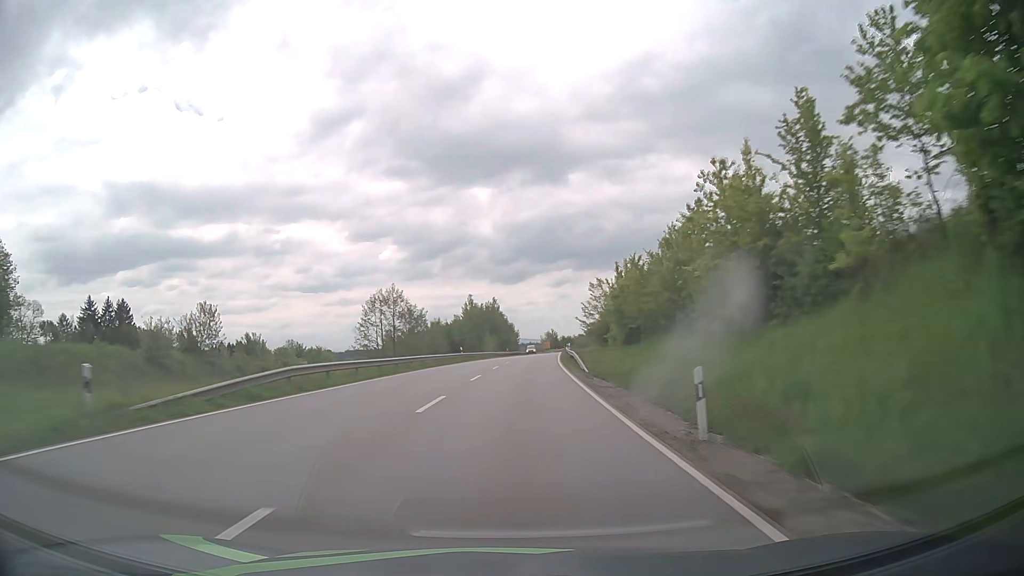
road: primary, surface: asphalt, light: Day
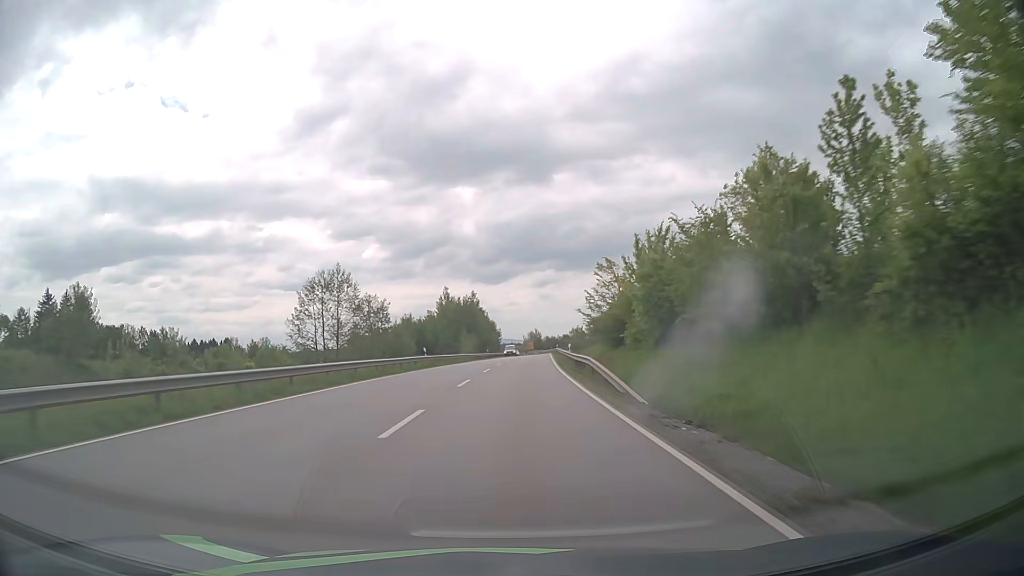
(+0.2, +15.6) m; +1°
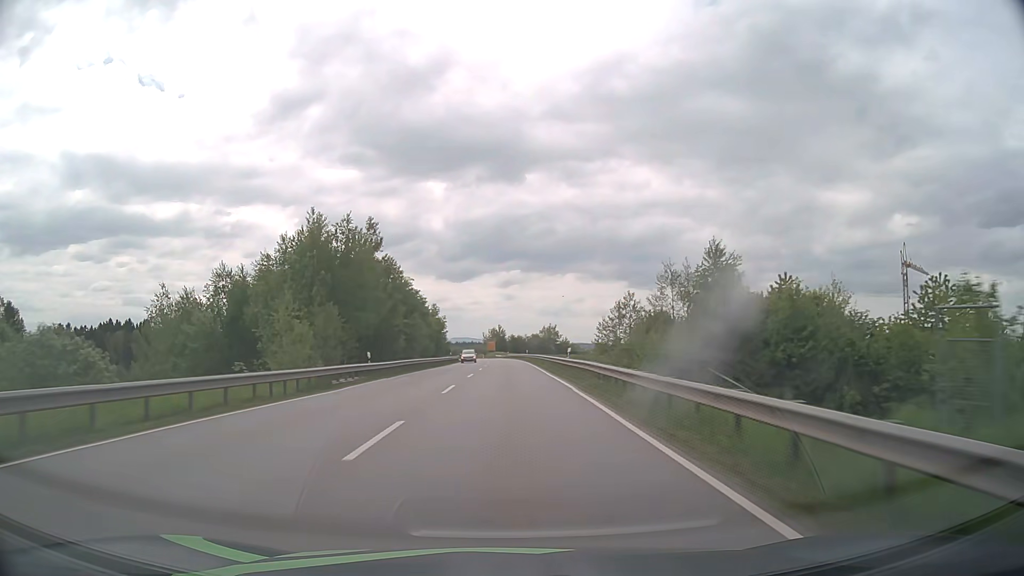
(+2.3, +61.8) m; +3°
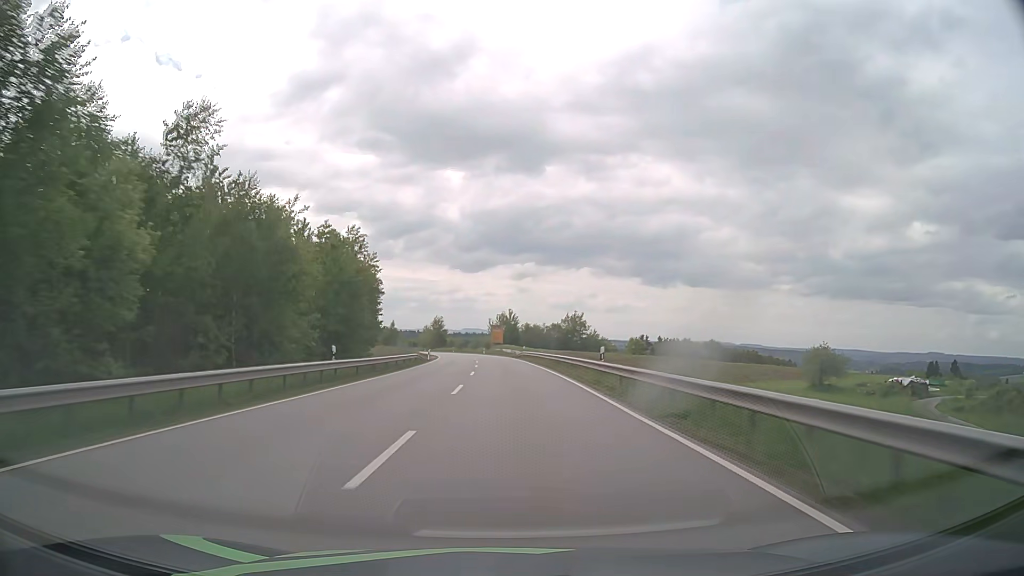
(0.0, +61.7) m; -1°
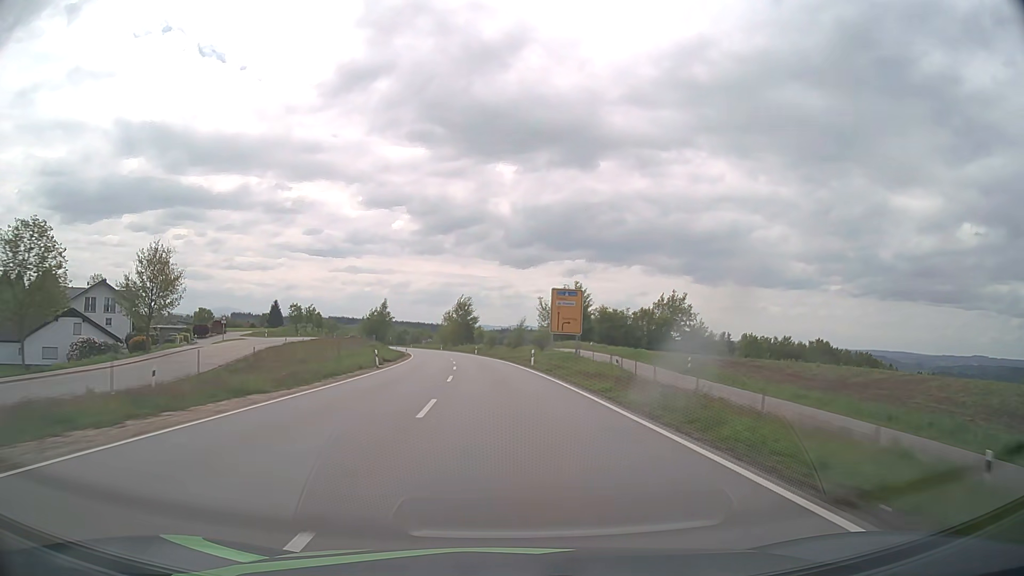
(-2.3, +78.0) m; -4°
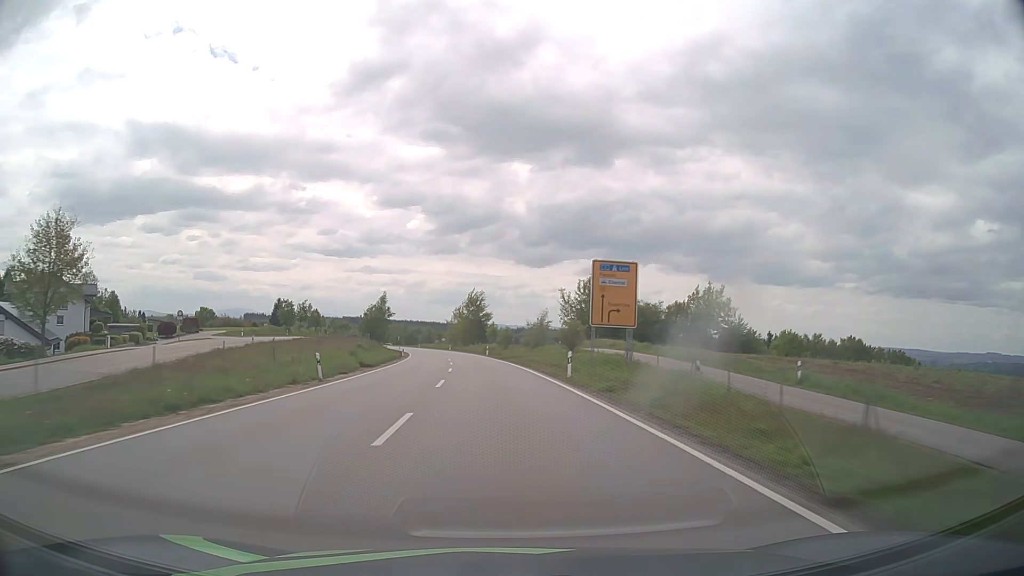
(-0.1, +15.8) m; -1°
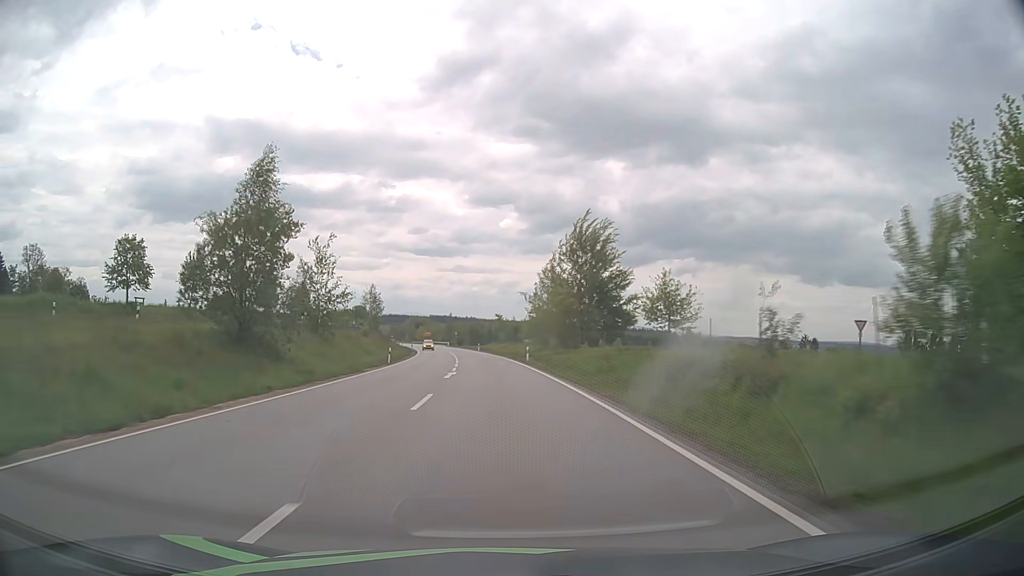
(-5.6, +79.5) m; -8°
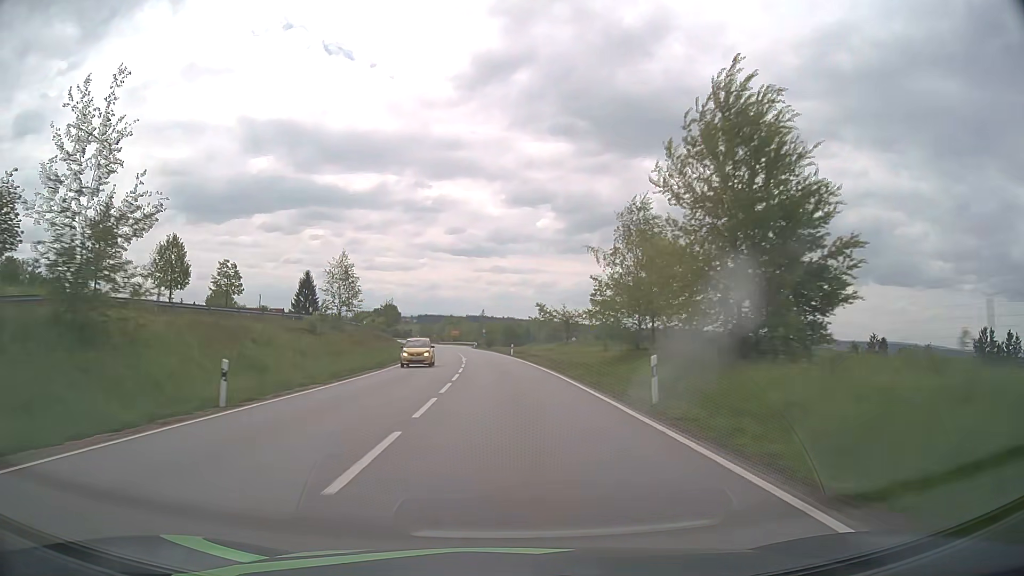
(-0.7, +32.1) m; -3°
(0, +10) (0, +20) (-1, +30) (-1, +40) (-2, +50) (-3, +60) (-3, +70) (-4, +80) (-6, +90) (-7, +100) m
